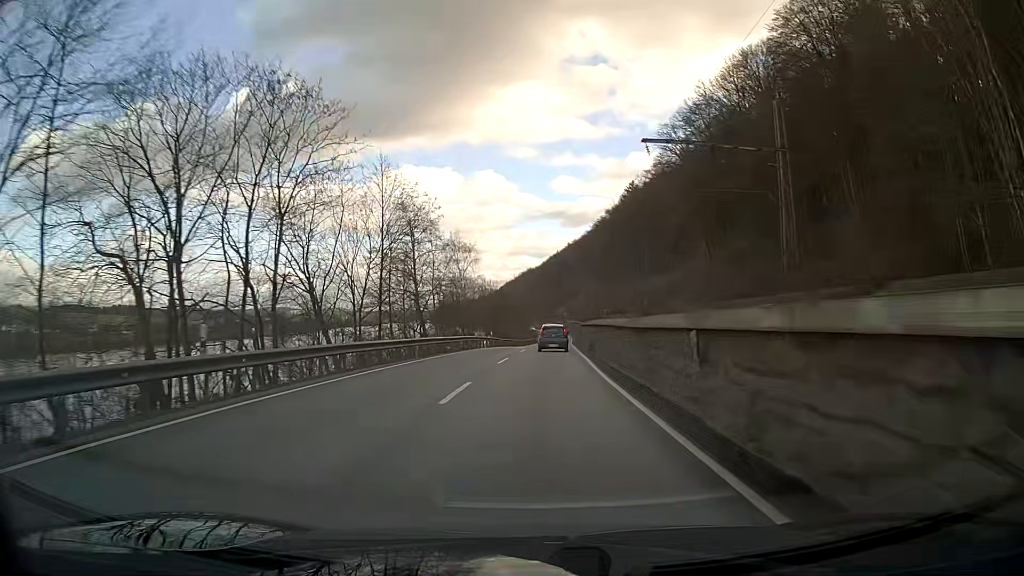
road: primary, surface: asphalt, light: Day
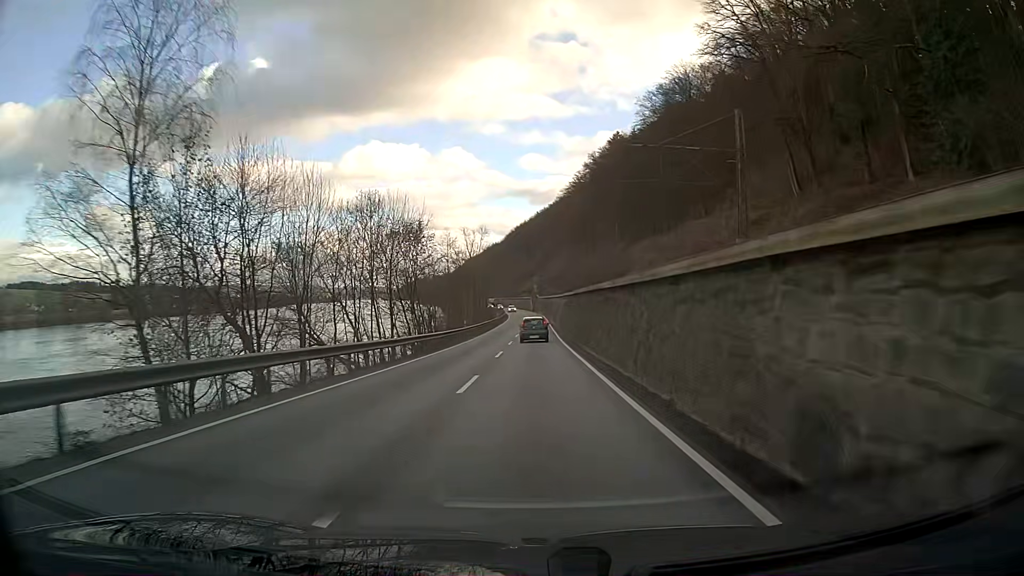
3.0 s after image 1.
(+1.5, +58.0) m; +3°
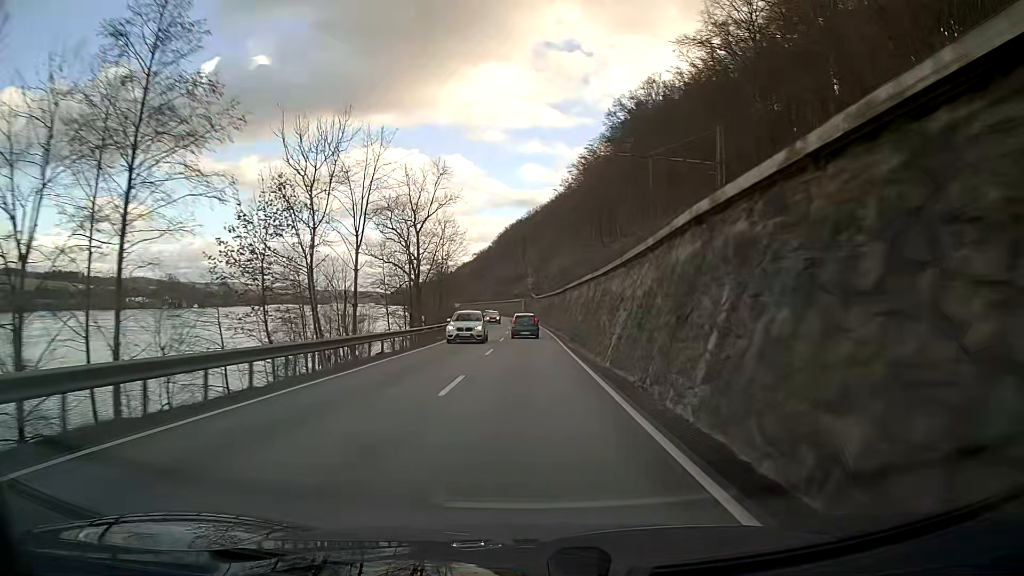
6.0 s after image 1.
(+0.3, +60.8) m; +1°
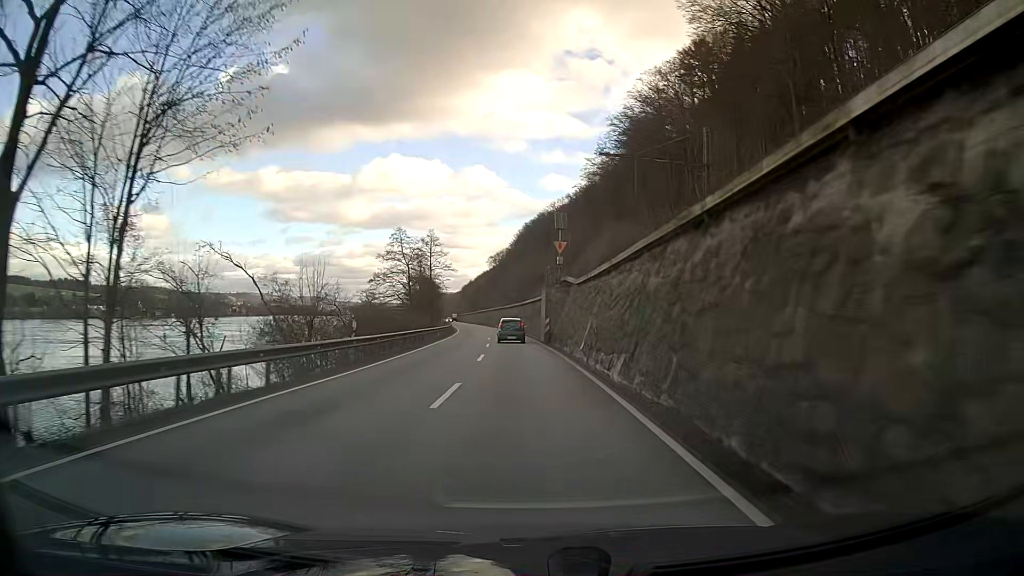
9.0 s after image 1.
(-0.8, +61.6) m; -2°
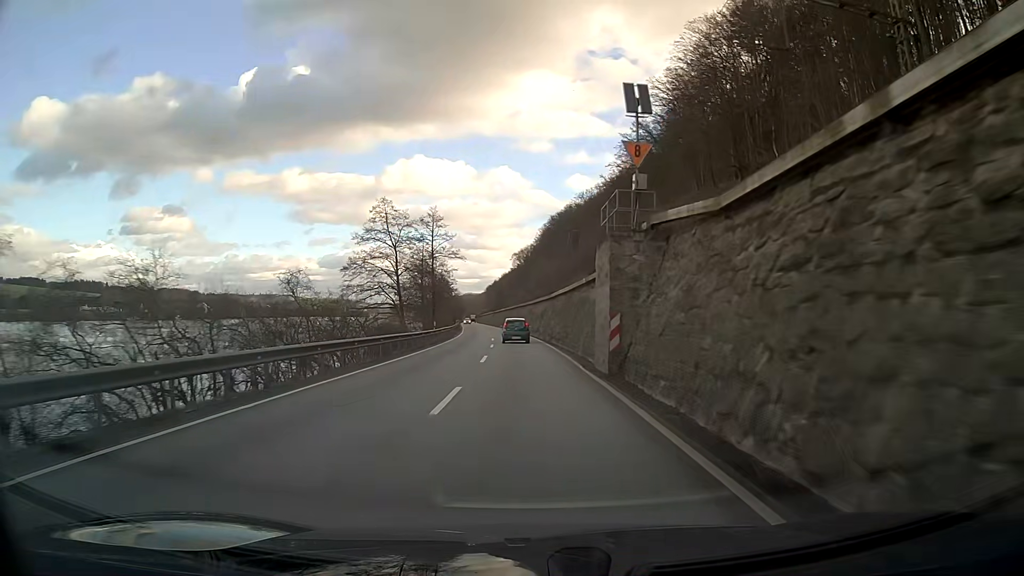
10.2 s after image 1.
(-0.5, +24.7) m; -2°
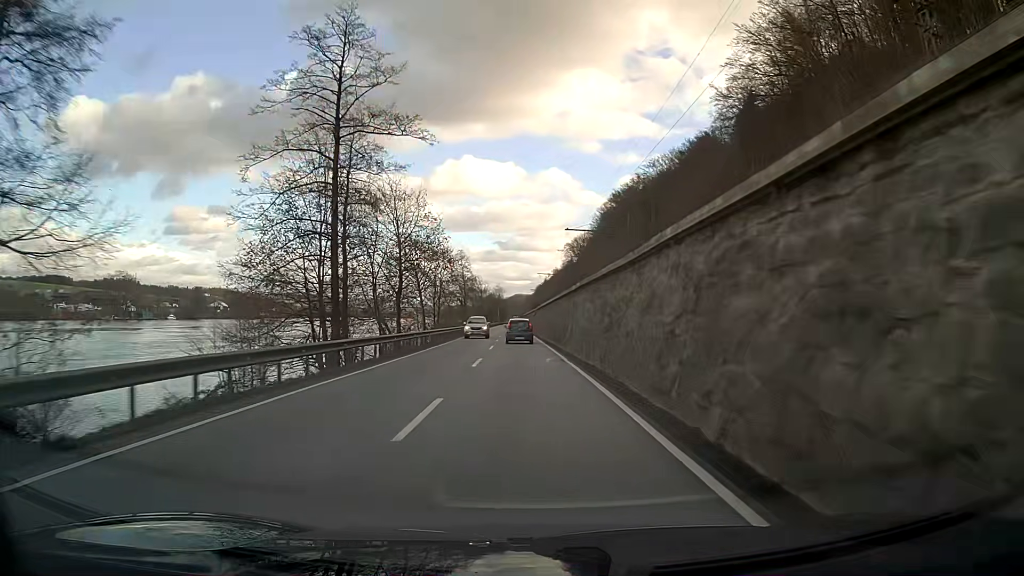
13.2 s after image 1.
(-2.4, +62.0) m; -4°
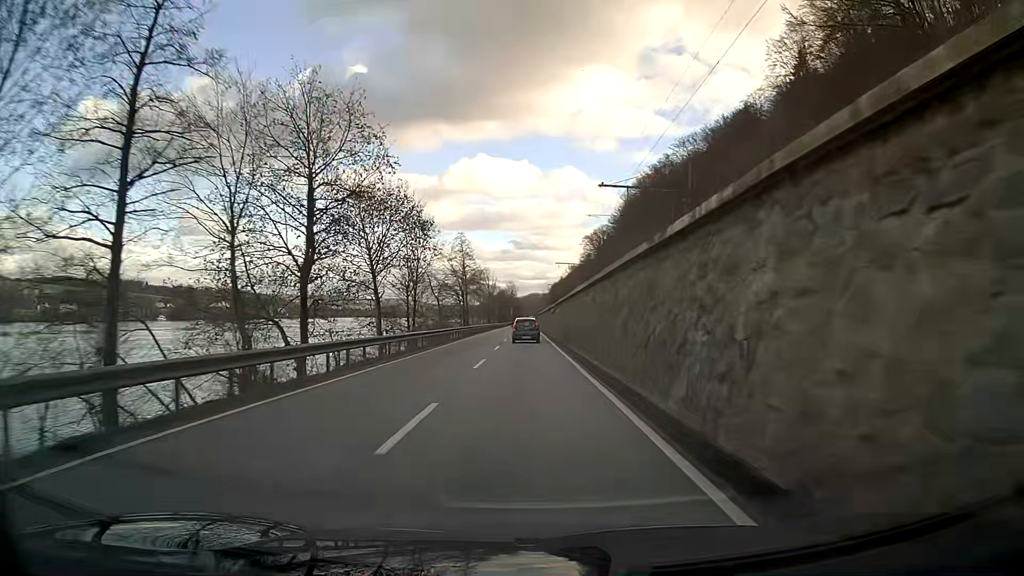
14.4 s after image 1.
(-0.3, +24.9) m; -1°
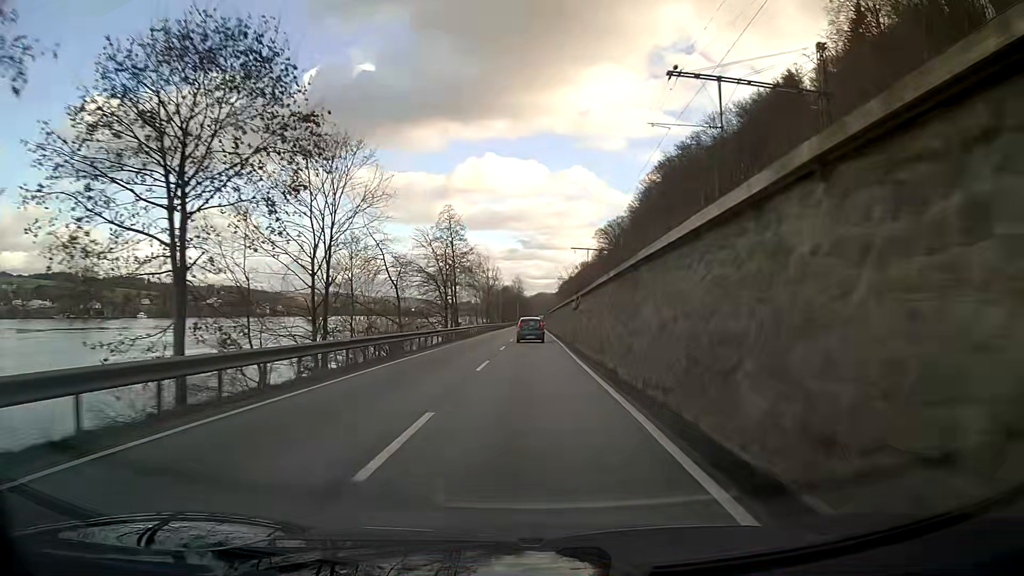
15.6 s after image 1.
(-0.2, +25.0) m; -1°
